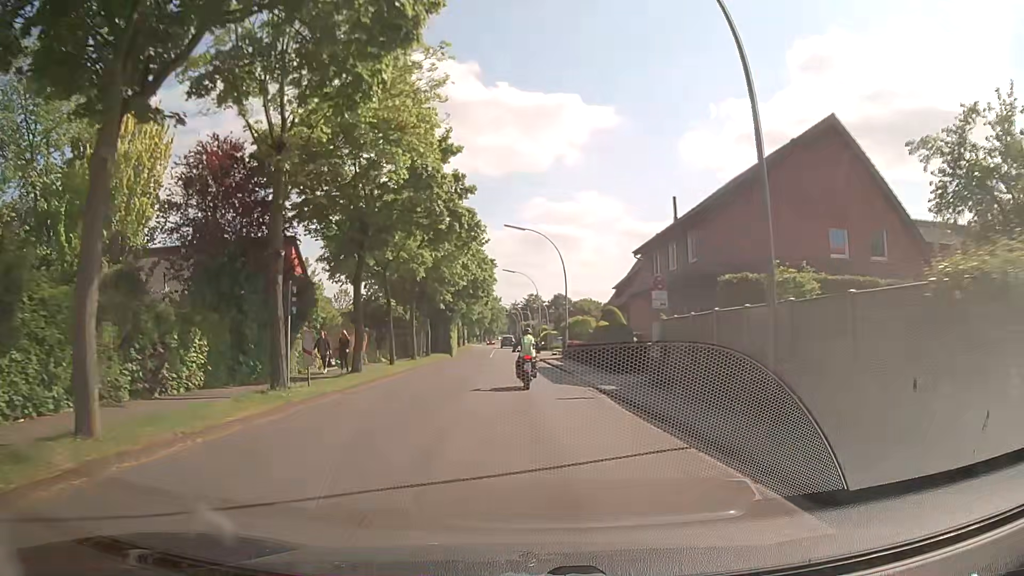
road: secondary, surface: asphalt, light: Day
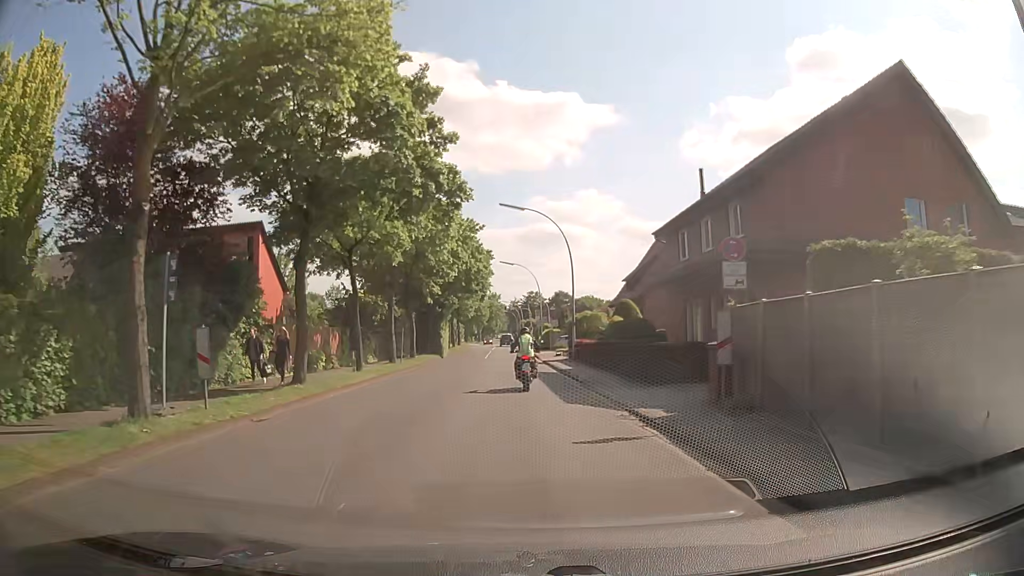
(-0.1, +6.6) m; -1°
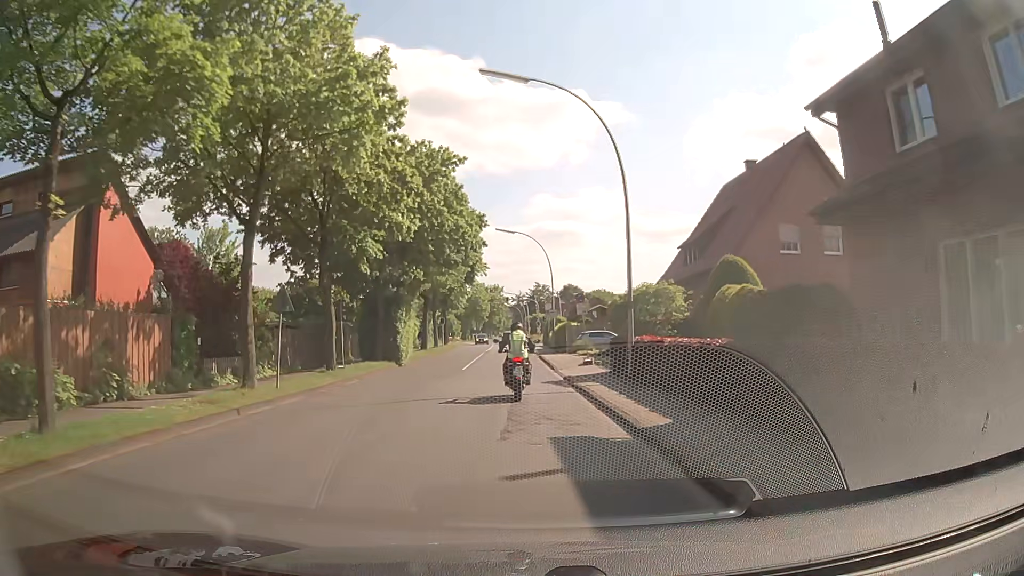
(+0.1, +19.1) m; 0°
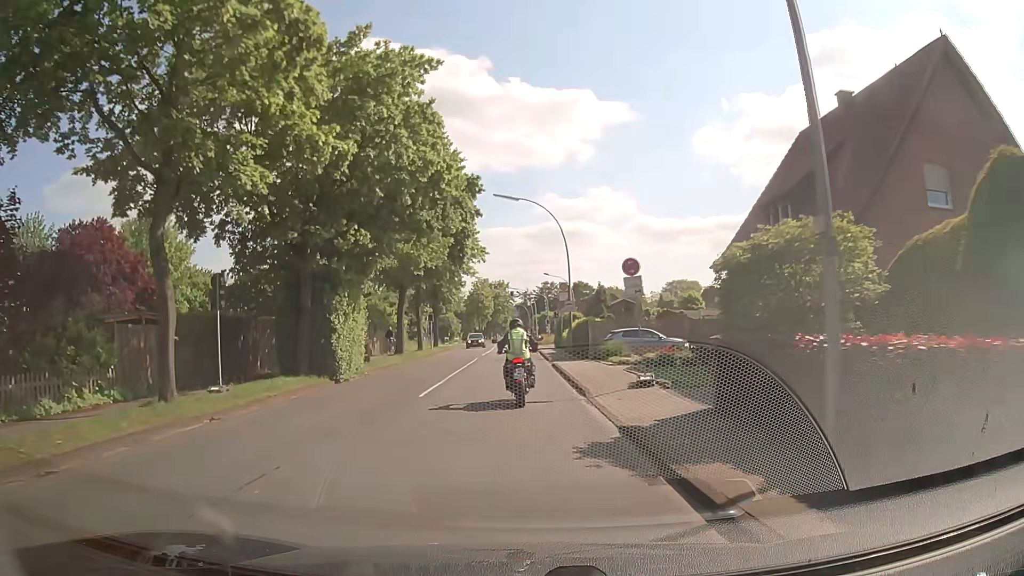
(0.0, +12.0) m; -1°
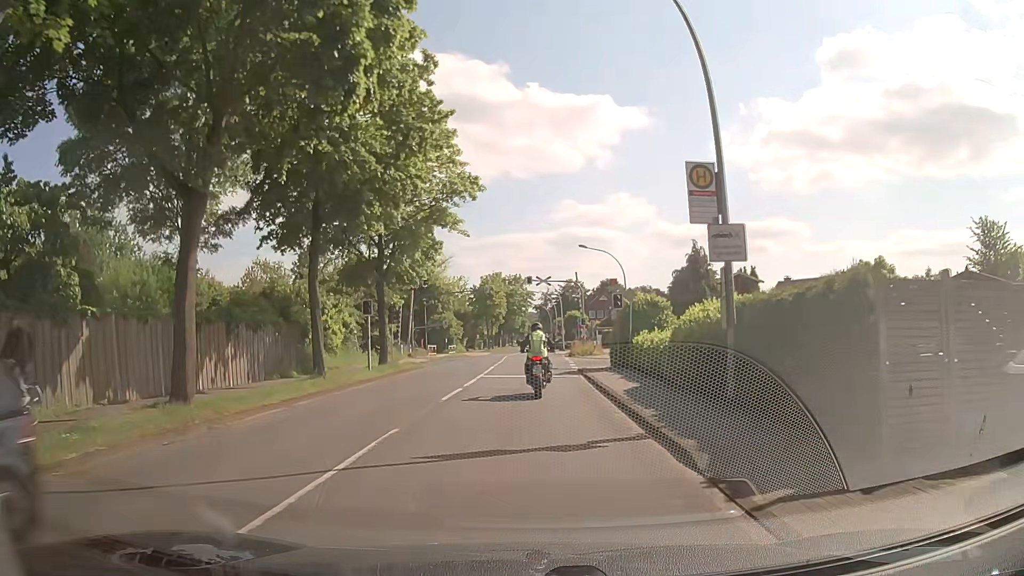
(-0.3, +26.1) m; -2°
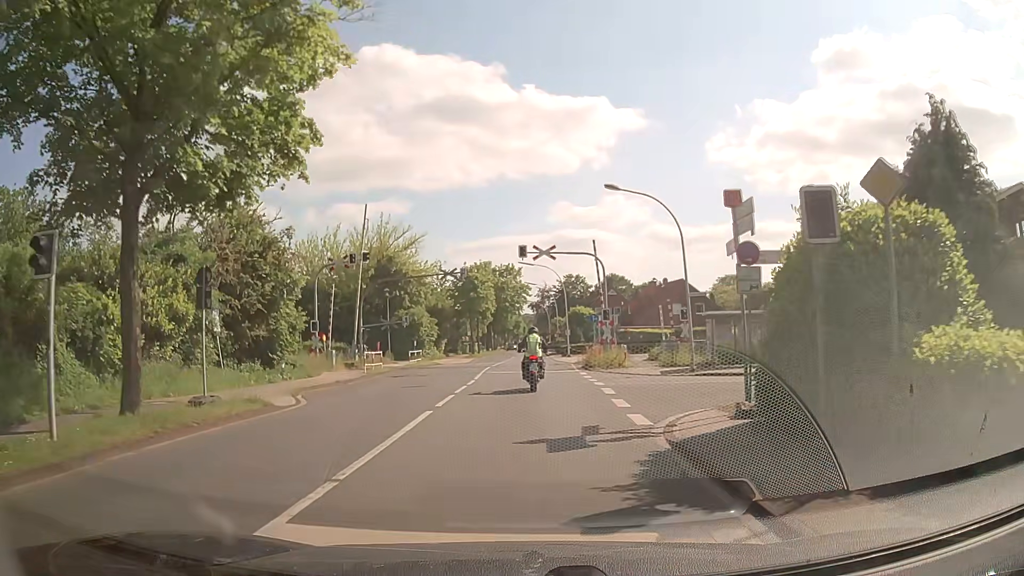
(+0.3, +18.9) m; +1°
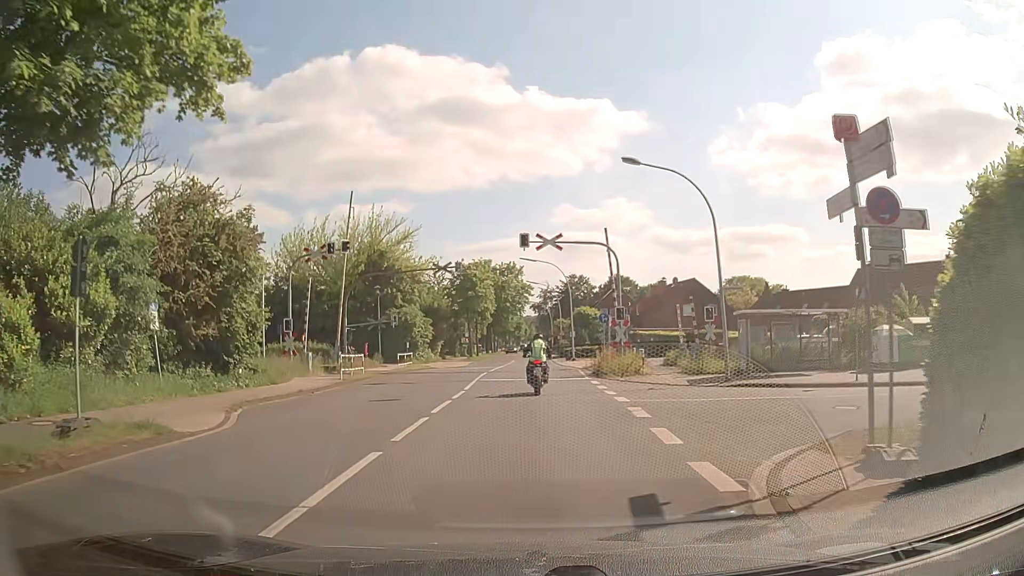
(0.0, +4.6) m; 0°
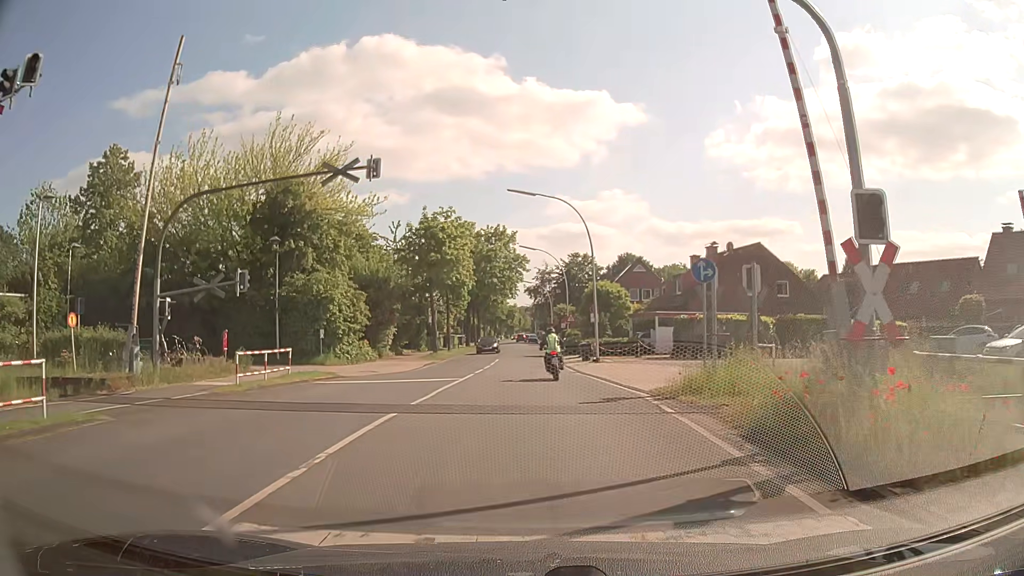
(+0.2, +22.9) m; +1°
(0, +10) (0, +20) (0, +30) (0, +40) (0, +50) (0, +60) (0, +70) (0, +80) (-1, +90) (-2, +100) m
